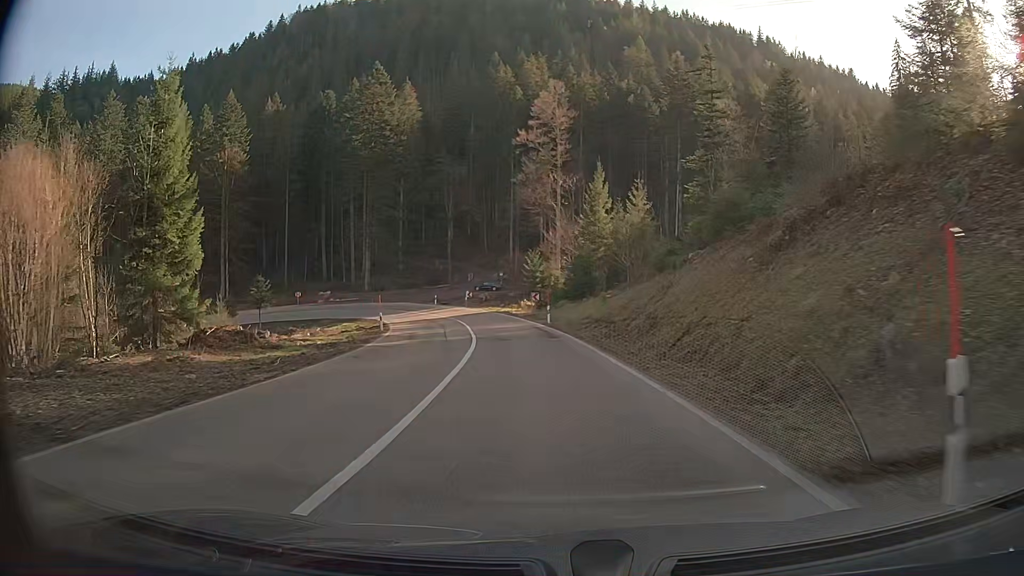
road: secondary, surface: asphalt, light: Day
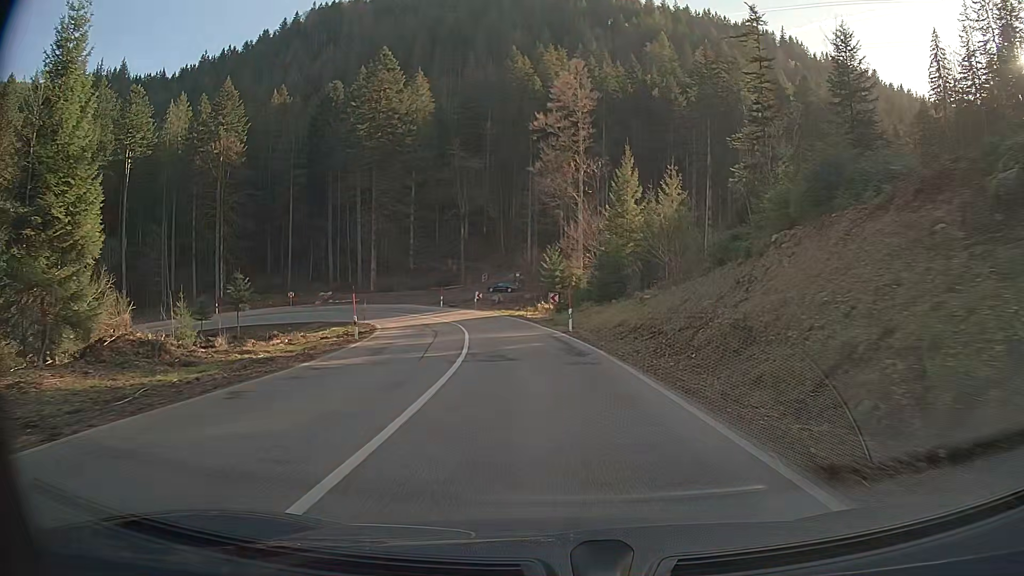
(-0.1, +8.6) m; -2°
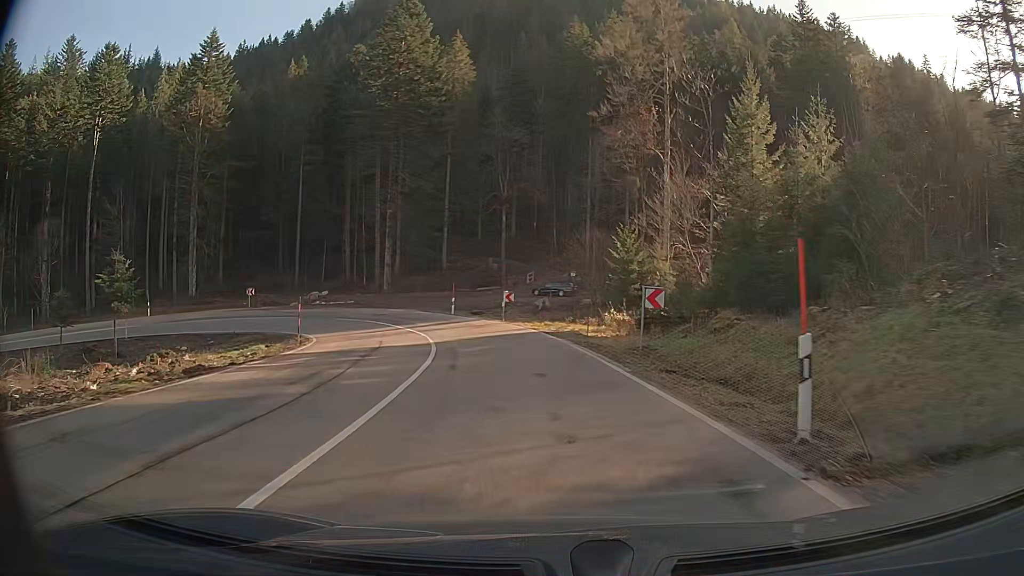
(-1.0, +23.7) m; -4°
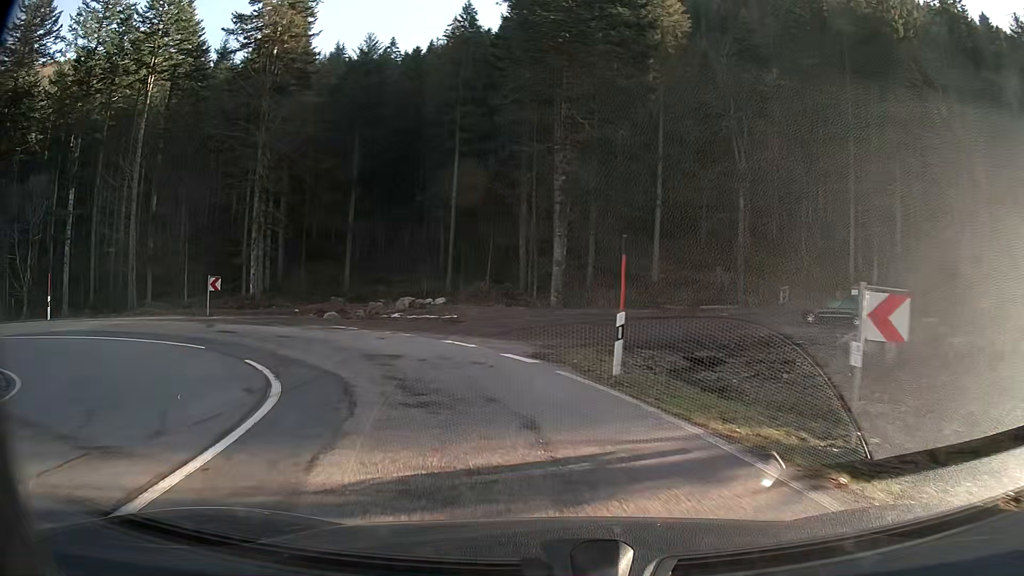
(-4.2, +30.9) m; -23°
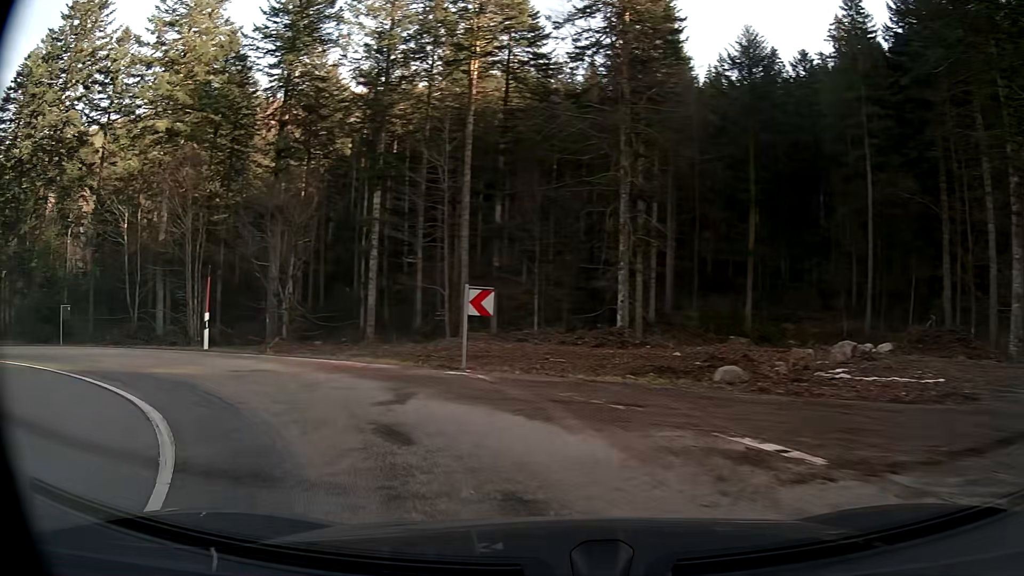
(-4.2, +13.8) m; -39°
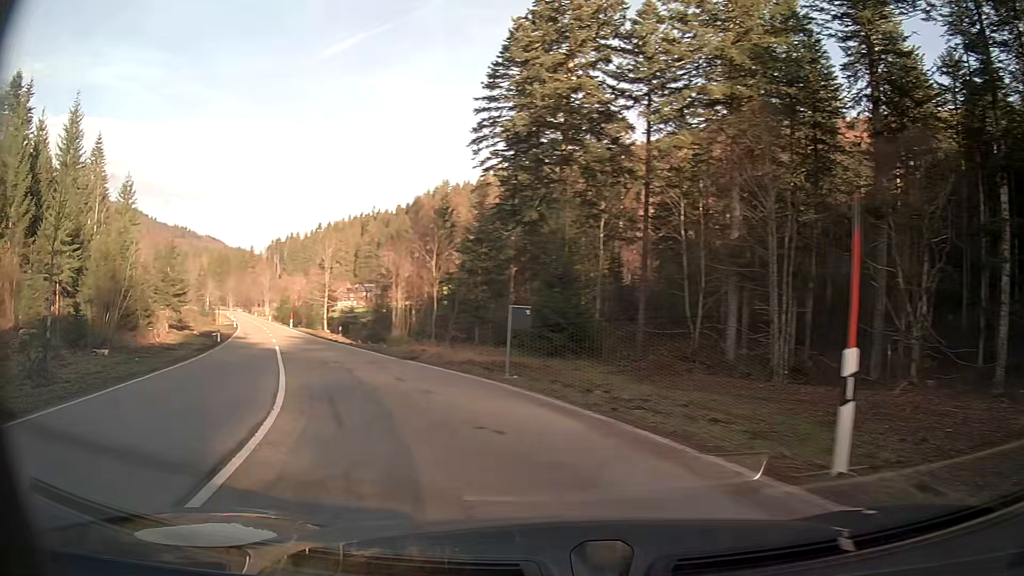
(-6.0, +13.0) m; -46°
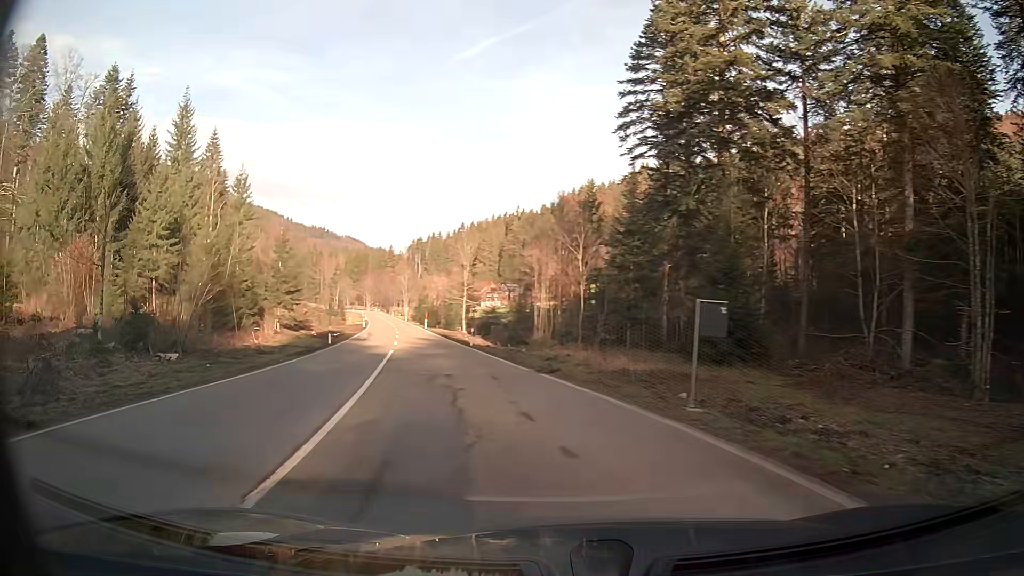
(-0.6, +5.8) m; -11°
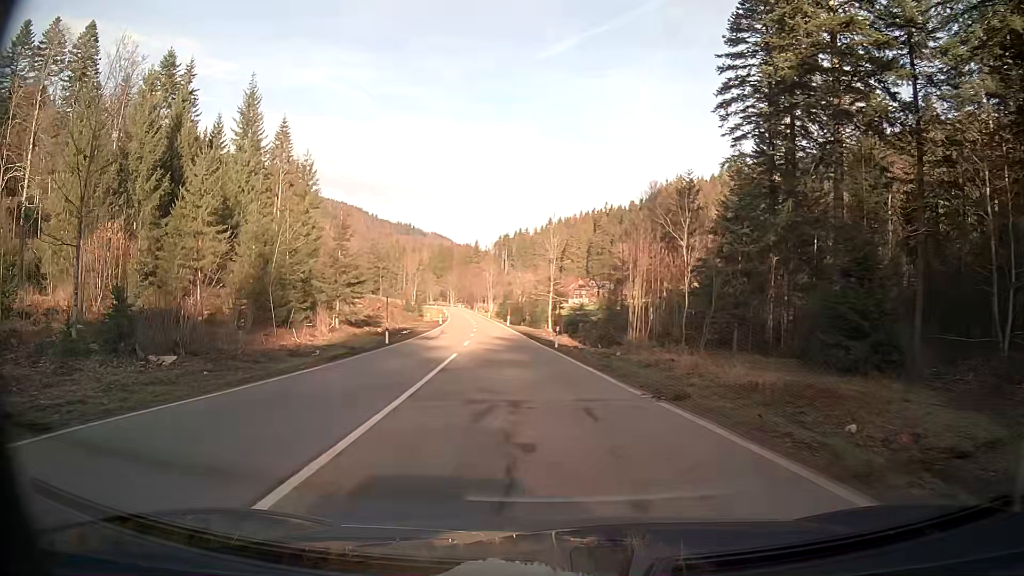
(-0.2, +6.6) m; -4°
